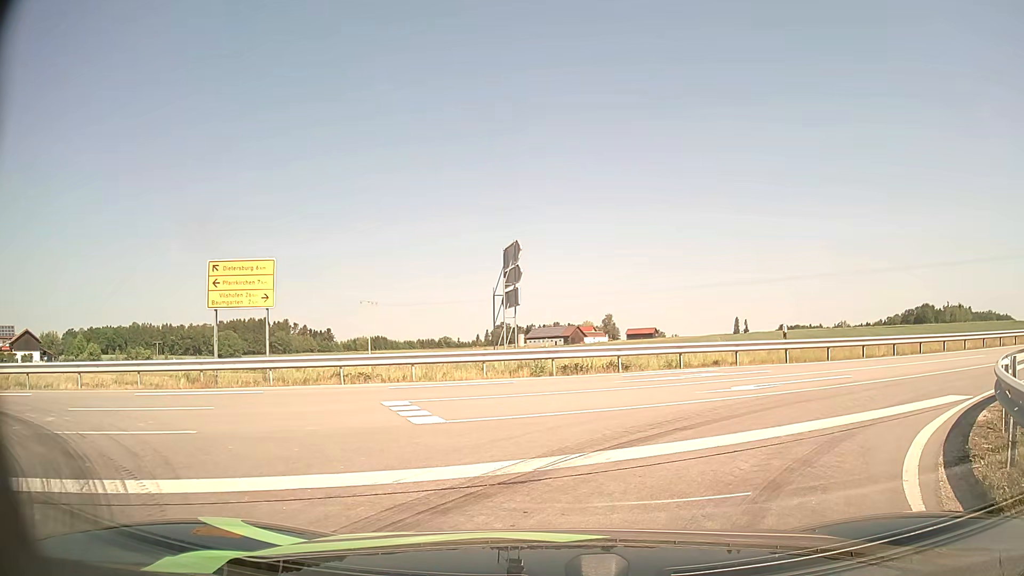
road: tertiary_link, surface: asphalt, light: Day
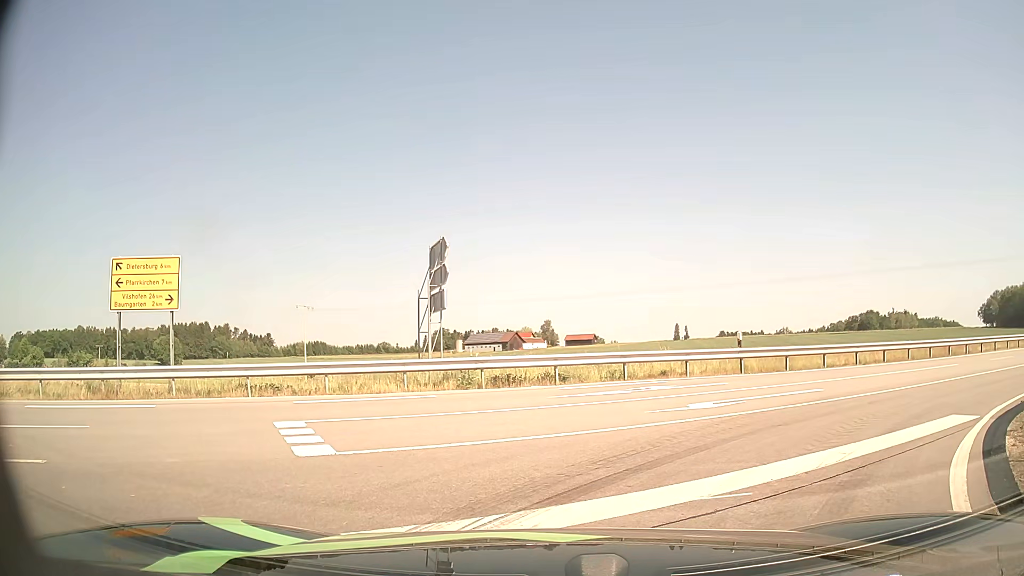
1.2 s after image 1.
(+0.1, +2.0) m; +5°
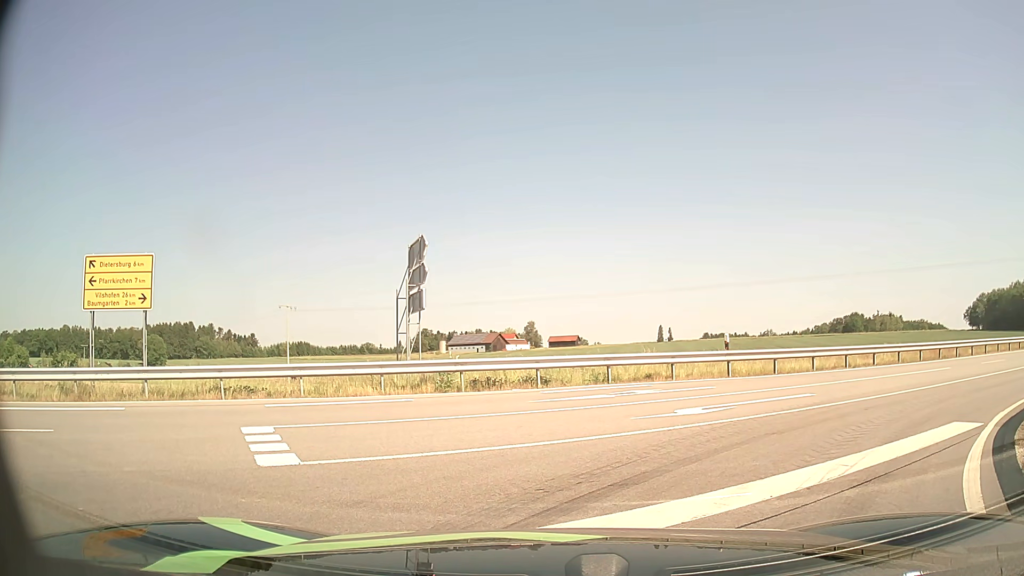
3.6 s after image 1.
(0.0, +0.6) m; 0°
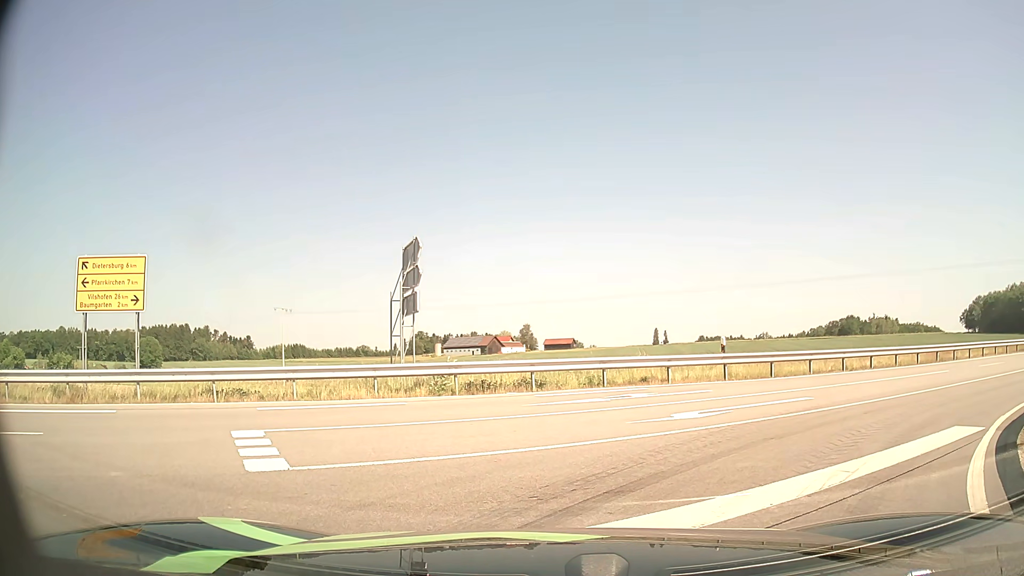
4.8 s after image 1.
(0.0, +0.1) m; 0°
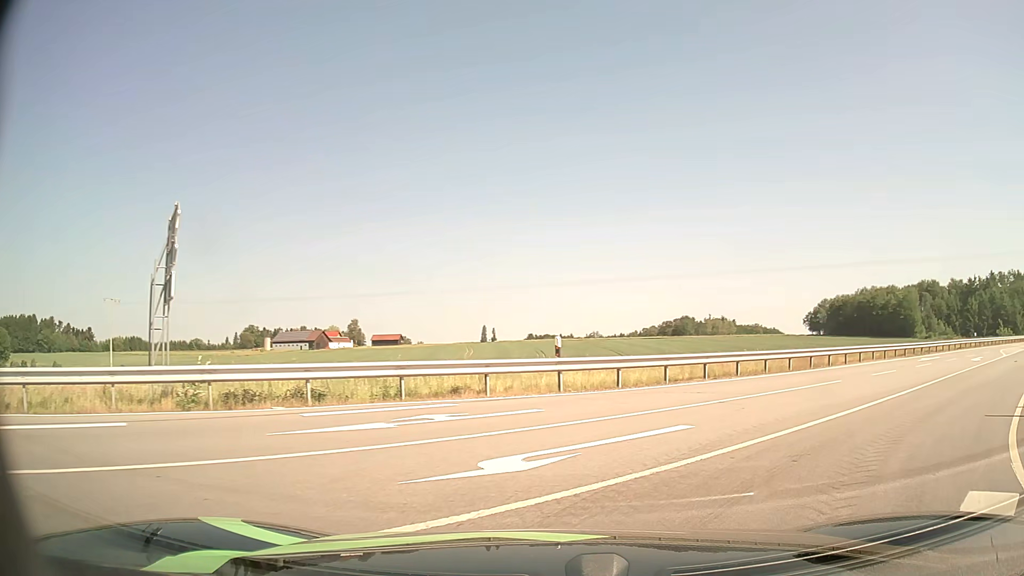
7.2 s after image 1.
(+0.6, +4.5) m; +16°
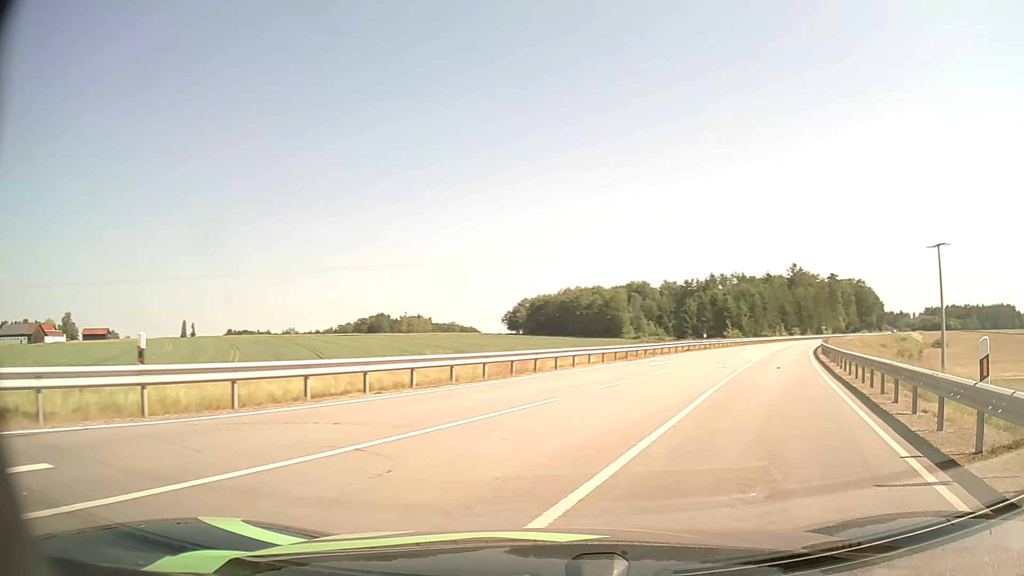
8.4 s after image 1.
(+1.3, +5.7) m; +26°
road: secondary
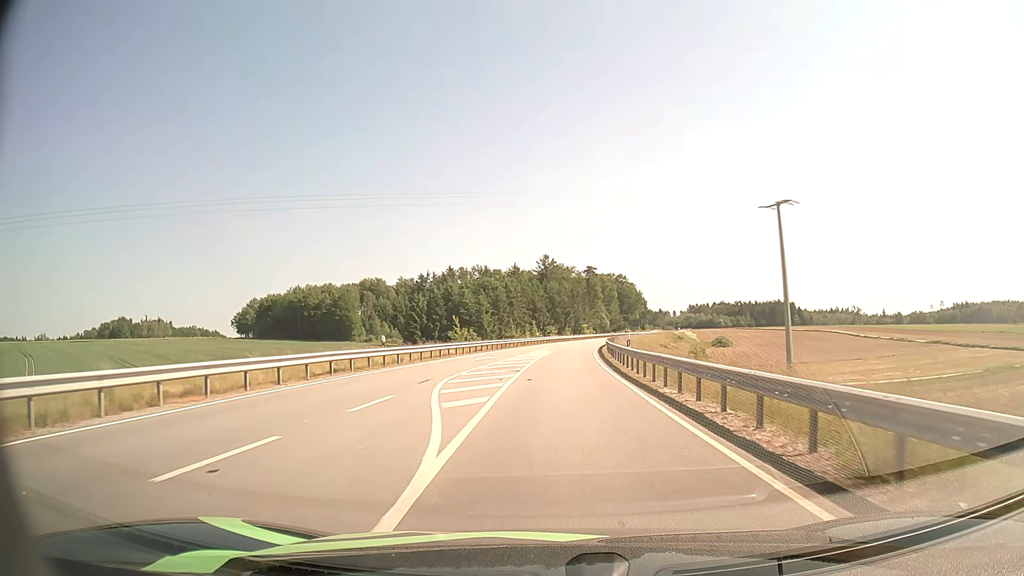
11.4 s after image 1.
(+9.2, +28.2) m; +22°
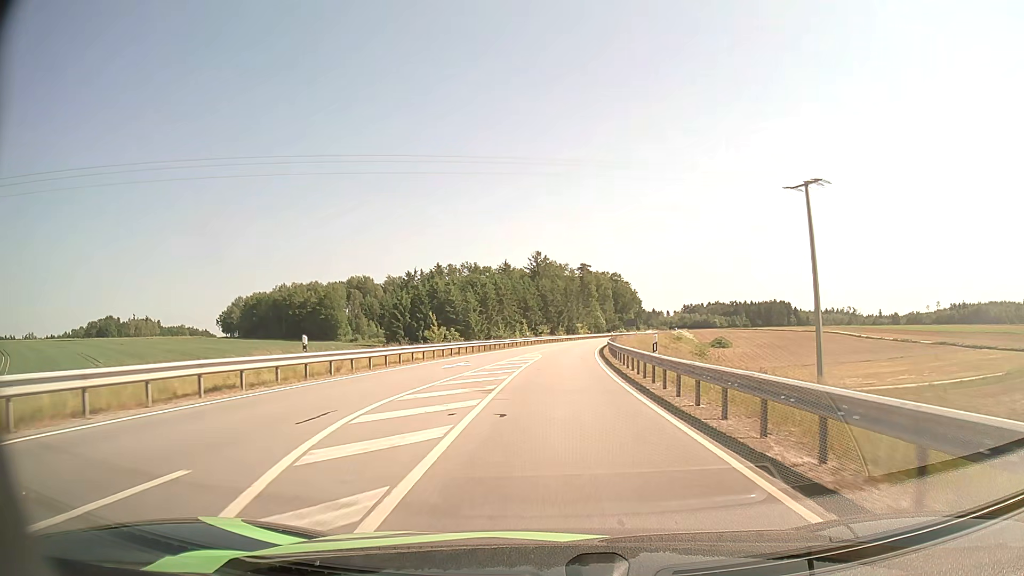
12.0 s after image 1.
(0.0, +8.8) m; +1°
(0, +10) (0, +20) (+1, +30) (+1, +40) (+2, +50) (+3, +60) (+4, +70) (+5, +80) (+7, +90) (+8, +99) m
